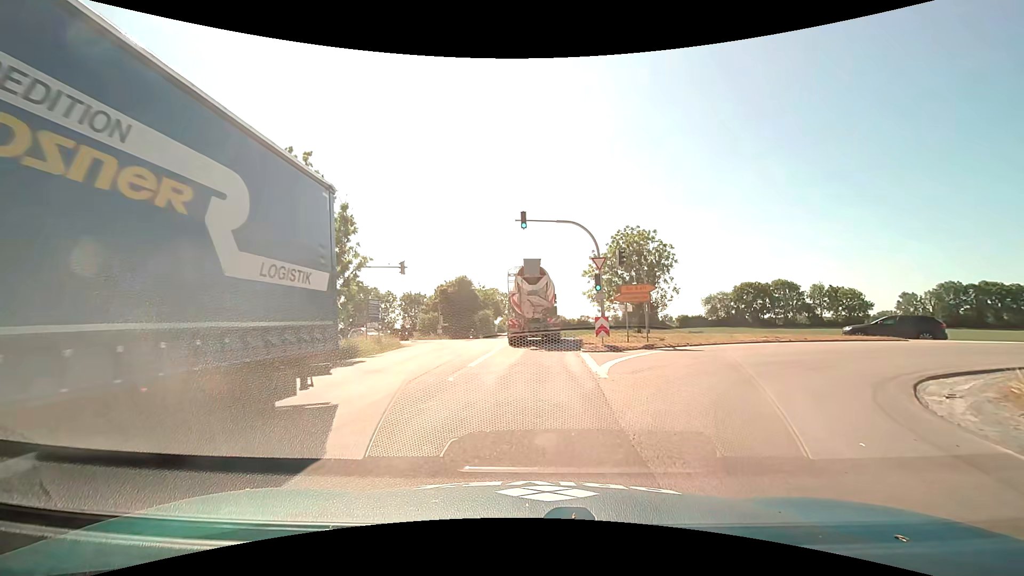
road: service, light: Day
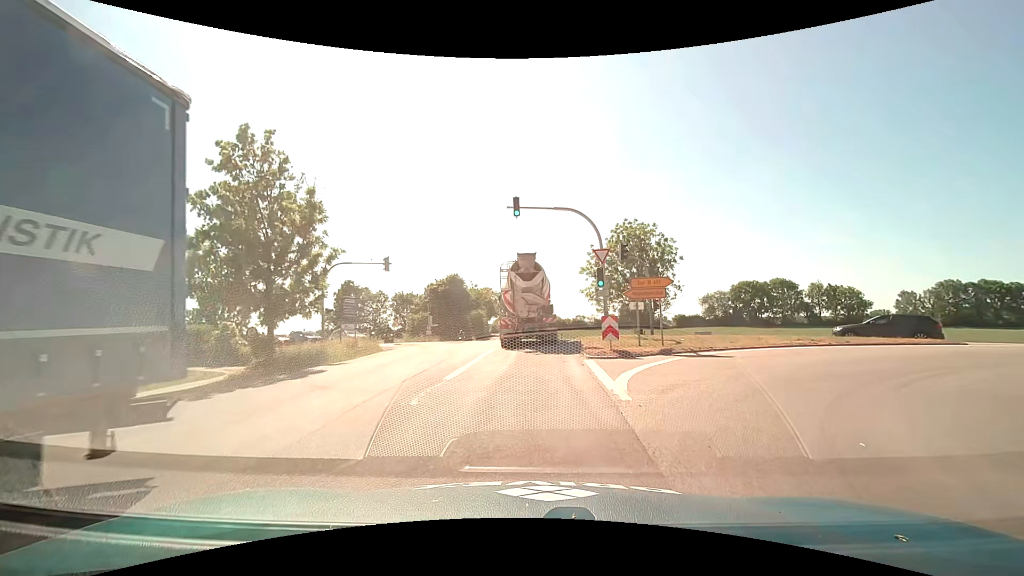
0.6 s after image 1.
(0.0, +3.1) m; +1°
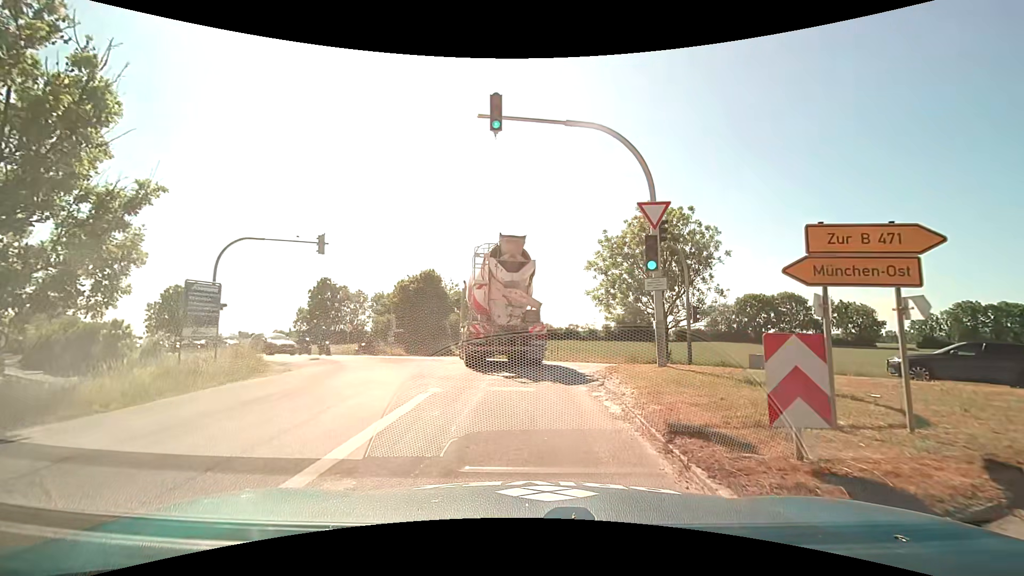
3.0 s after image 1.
(+0.1, +11.2) m; +1°
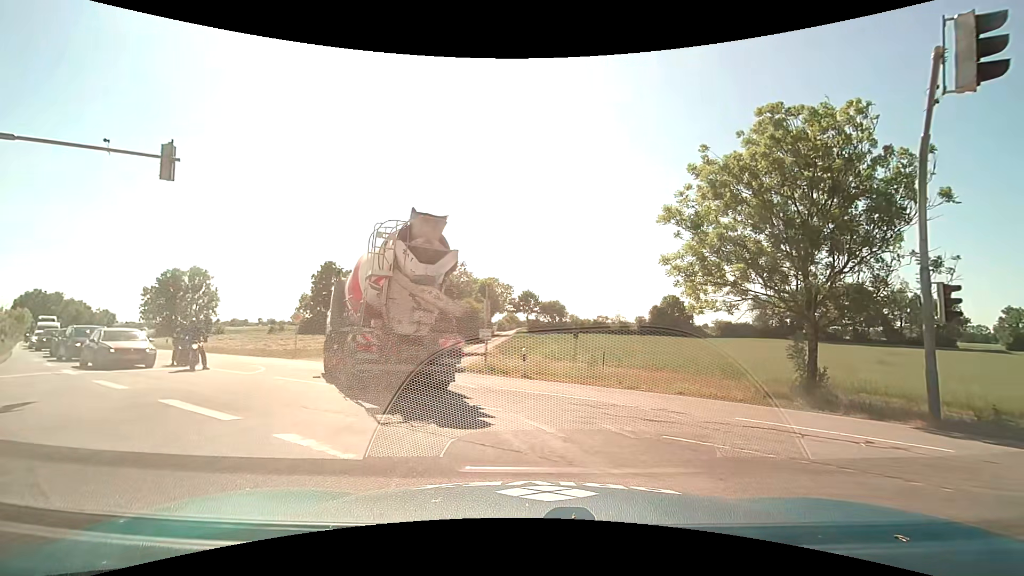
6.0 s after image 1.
(-0.3, +14.4) m; -2°
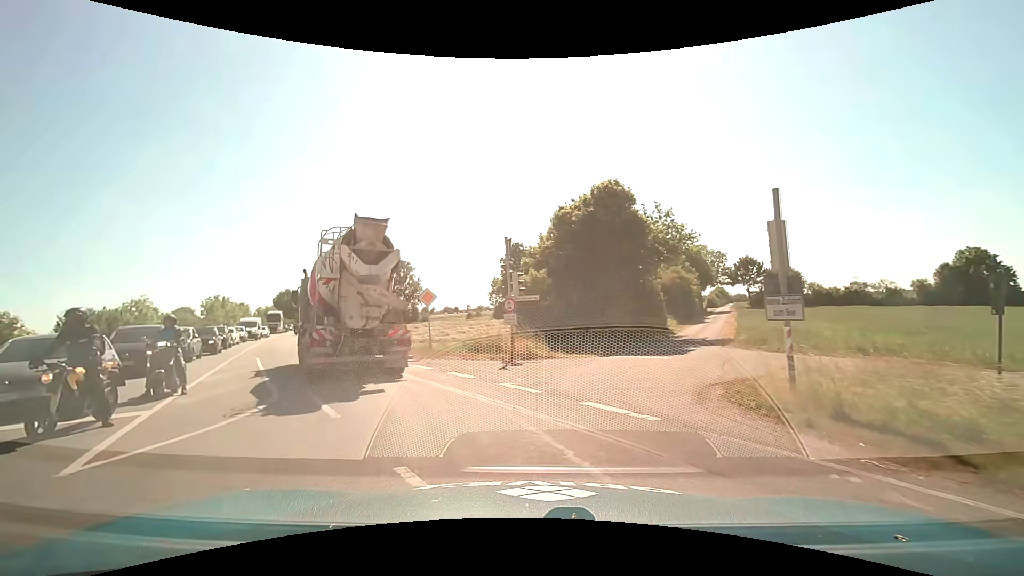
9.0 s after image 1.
(-2.1, +13.1) m; -22°
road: primary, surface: asphalt
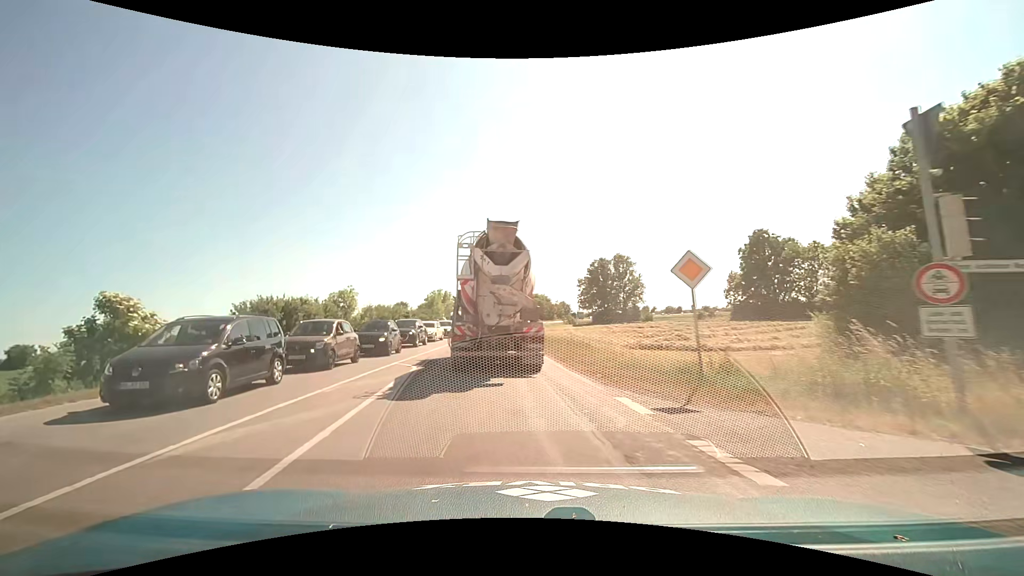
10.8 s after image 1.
(-2.3, +10.6) m; -25°
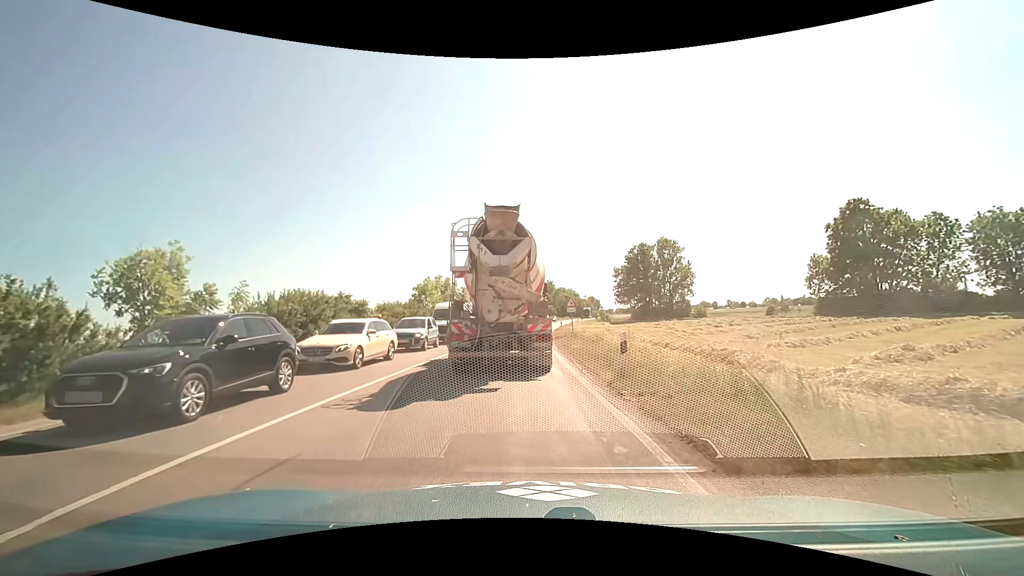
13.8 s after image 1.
(-0.9, +20.9) m; -3°
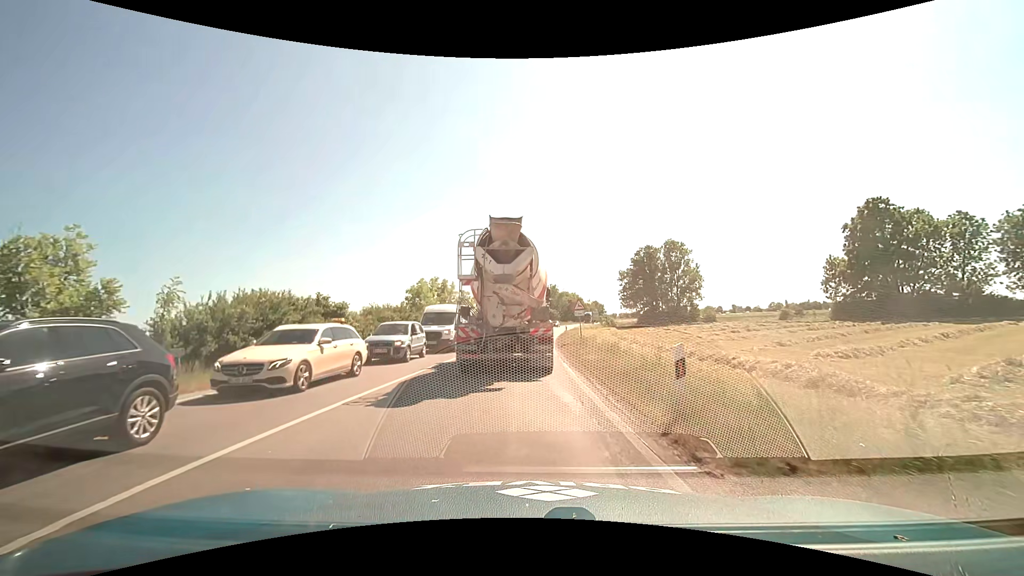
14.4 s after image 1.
(0.0, +3.9) m; 0°
(0, +10) (0, +20) (0, +30) (+1, +40) (+1, +50) (+2, +60) (+3, +70) (+5, +80) (+6, +90) (+8, +100) m
